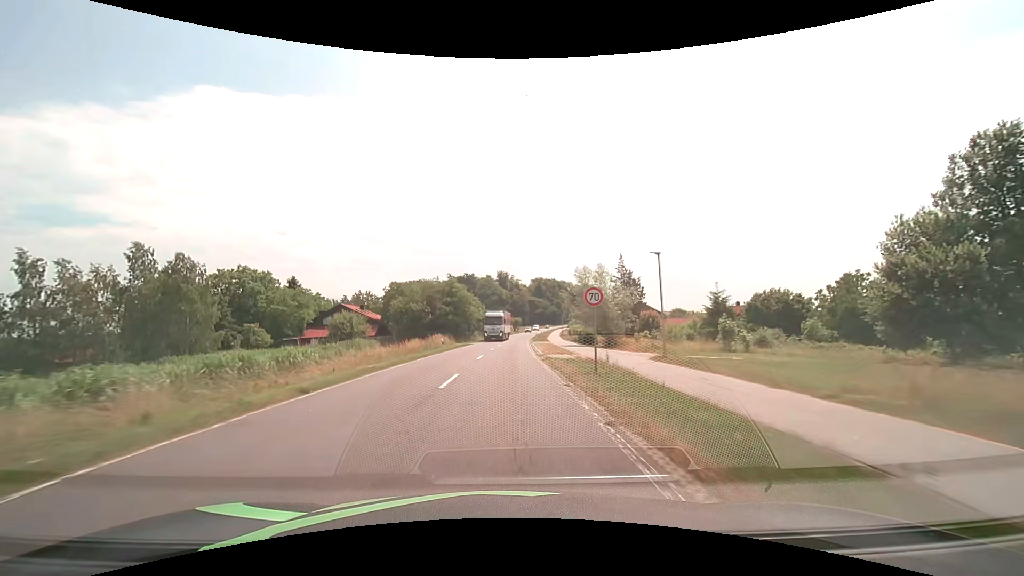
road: secondary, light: Day
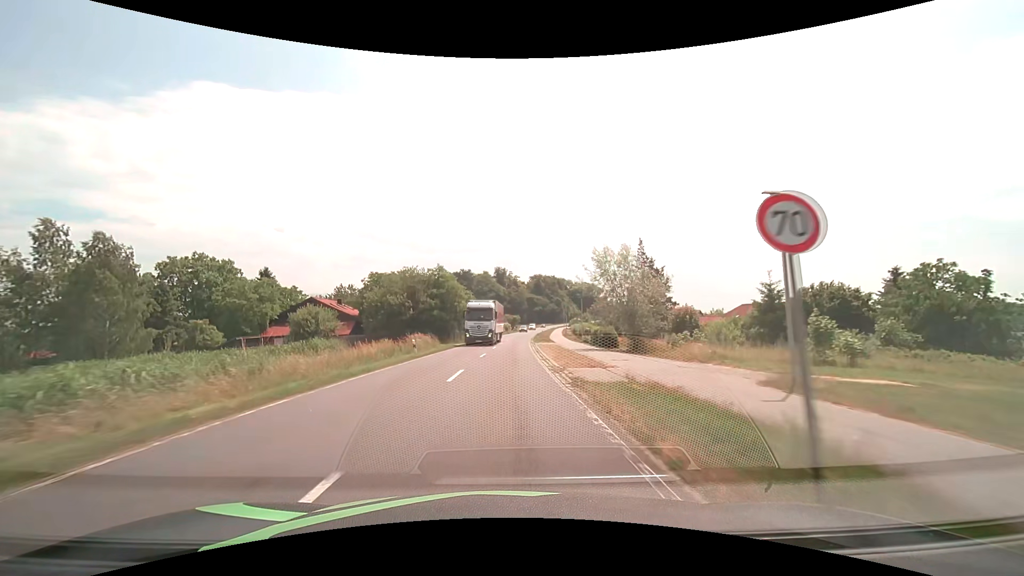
(0.0, +10.9) m; 0°
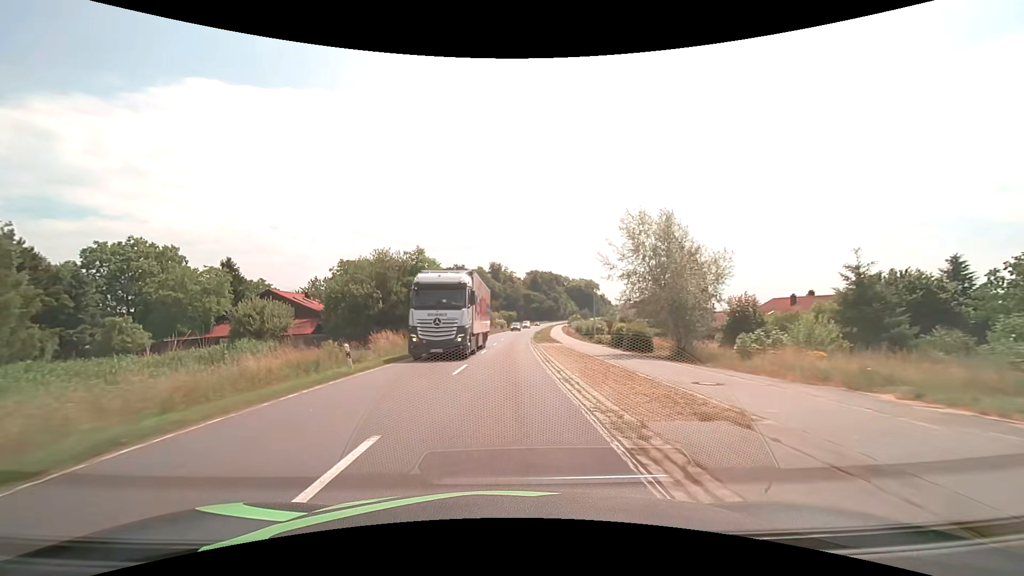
(+0.1, +10.9) m; +1°
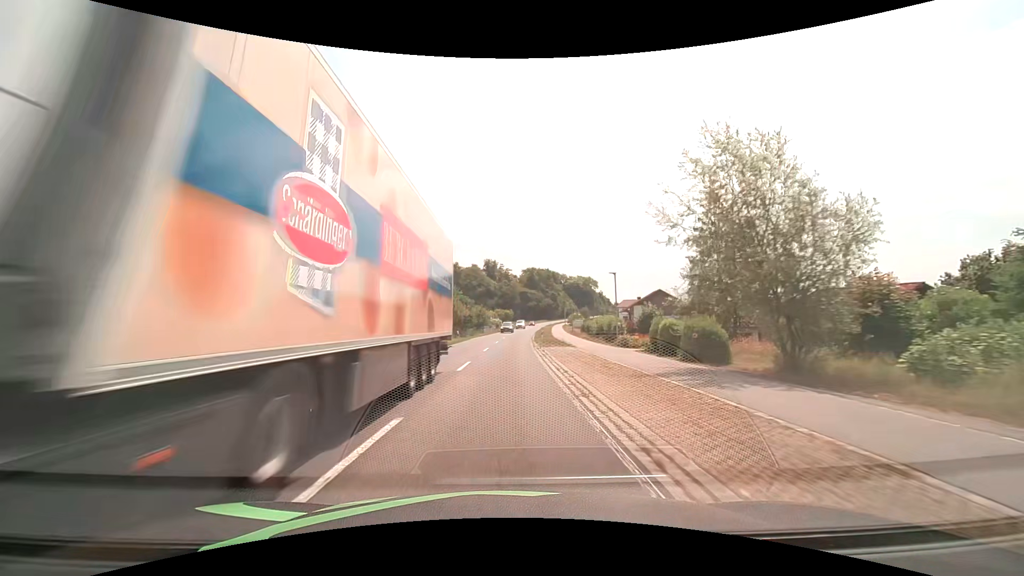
(0.0, +10.9) m; 0°
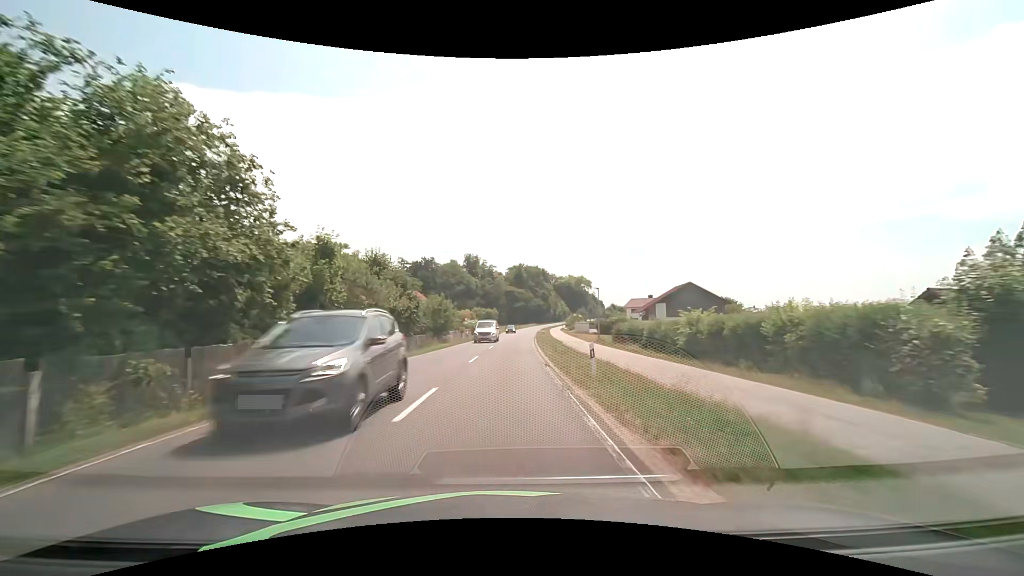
(+0.4, +32.6) m; +2°
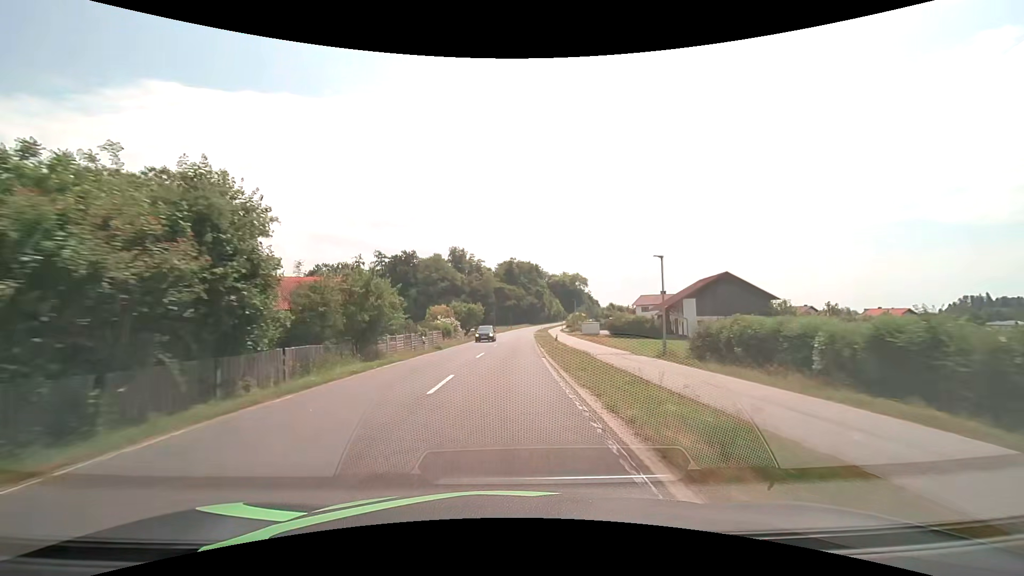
(+0.2, +21.6) m; +1°
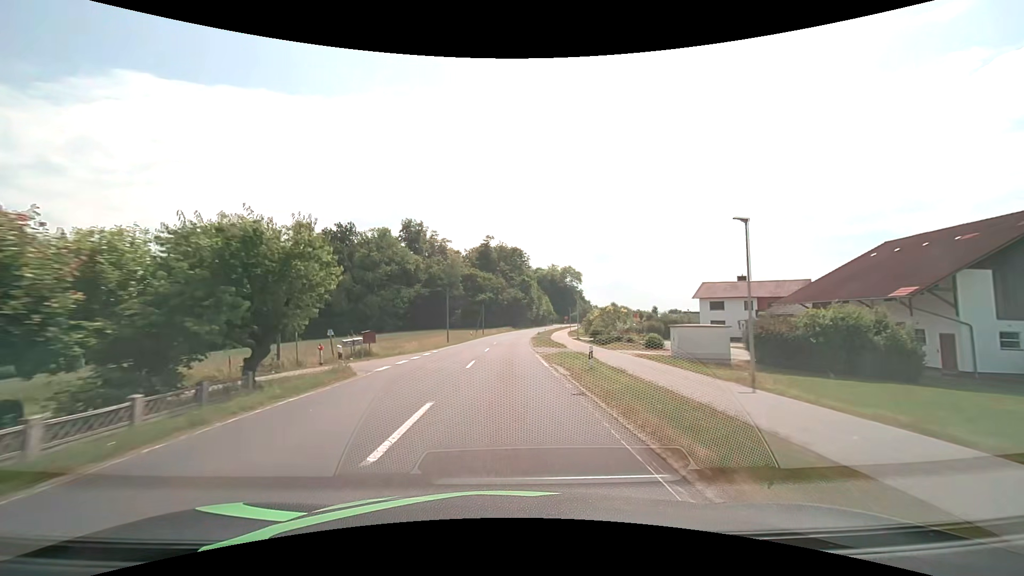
(+1.2, +53.6) m; +2°
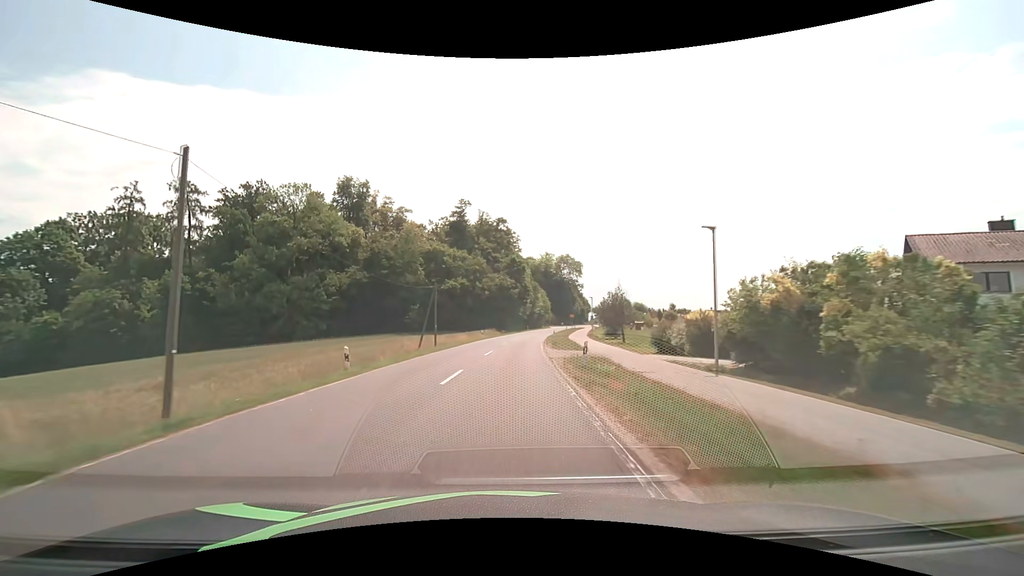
(+0.6, +42.0) m; +2°
(0, +10) (0, +20) (+1, +30) (+1, +40) (+2, +50) (+3, +60) (+5, +70) (+6, +80) (+8, +90) (+9, +99) m
